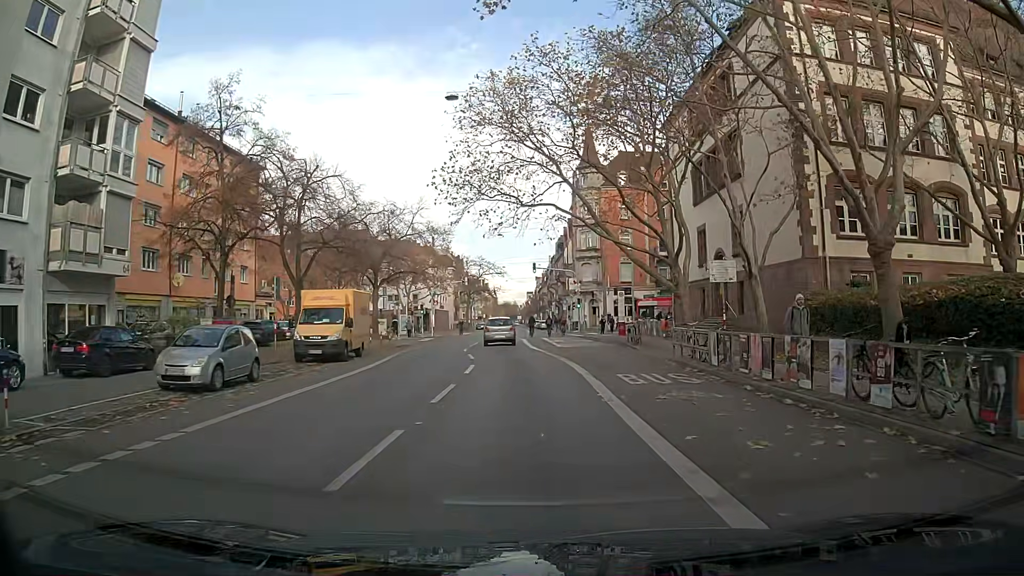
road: secondary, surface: asphalt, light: Day
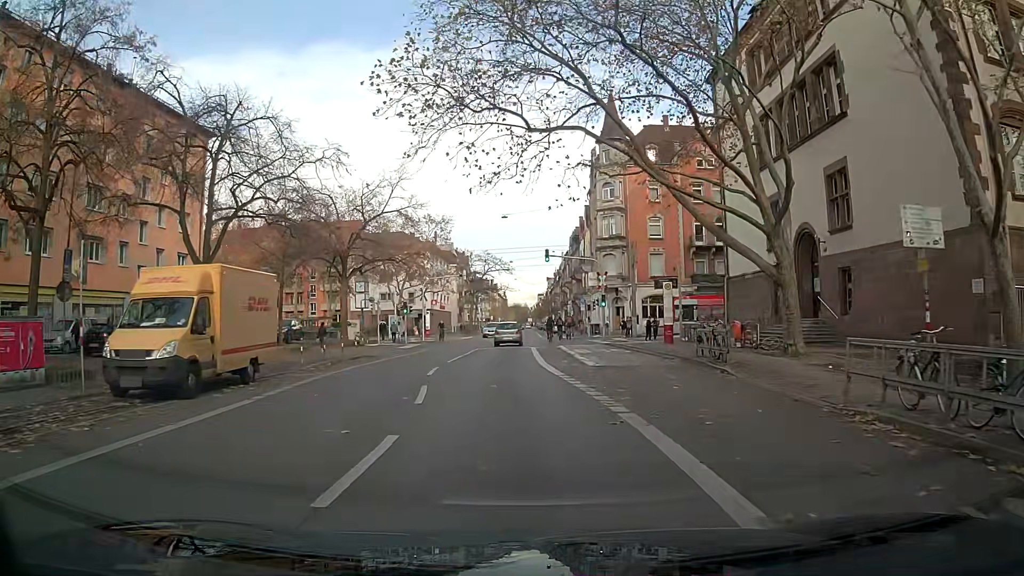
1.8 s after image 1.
(0.0, +12.8) m; -1°
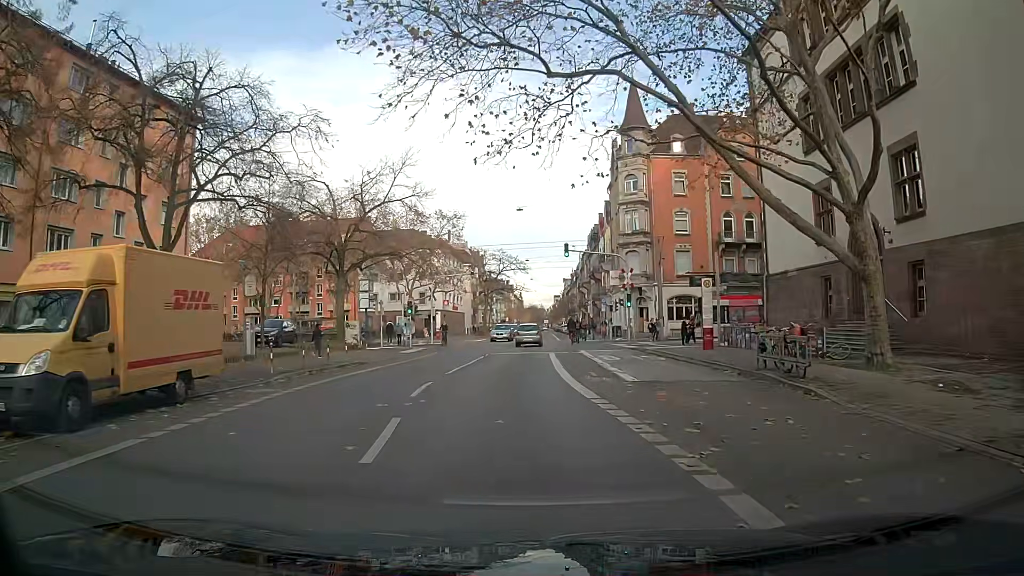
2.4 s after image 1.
(0.0, +4.5) m; -1°
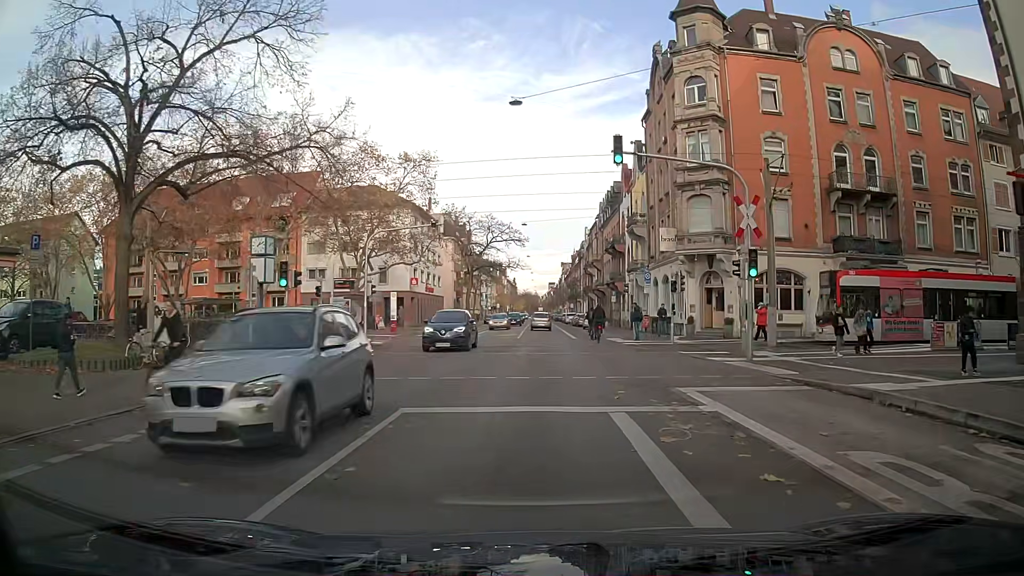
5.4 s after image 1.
(-0.1, +23.2) m; +1°
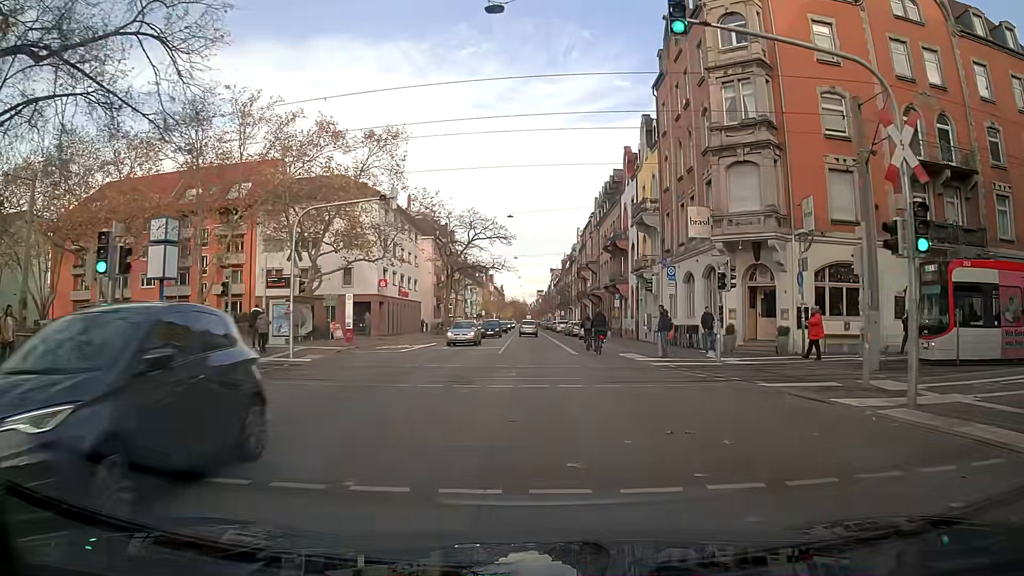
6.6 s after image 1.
(+0.1, +9.4) m; +1°
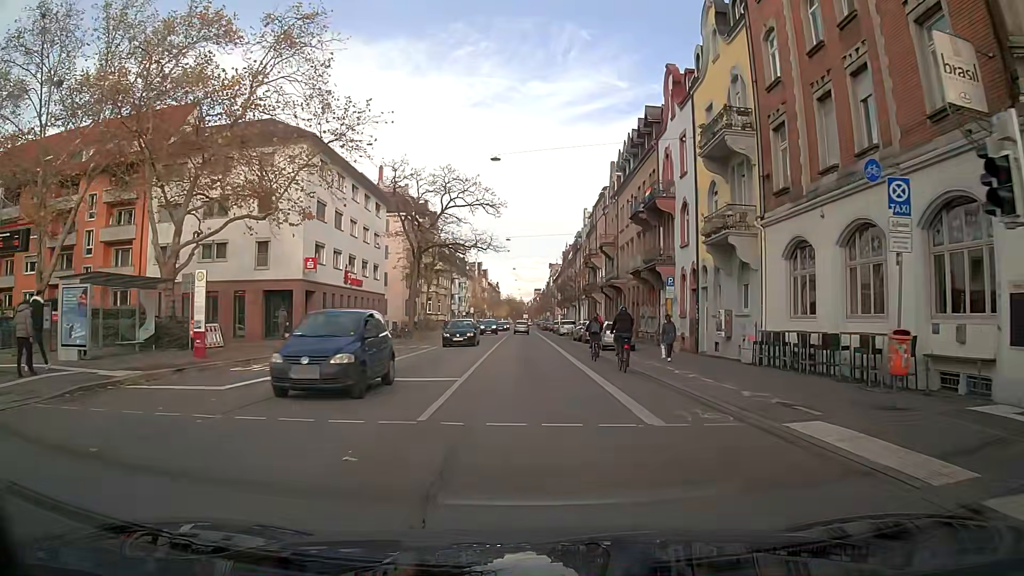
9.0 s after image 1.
(0.0, +19.0) m; 0°
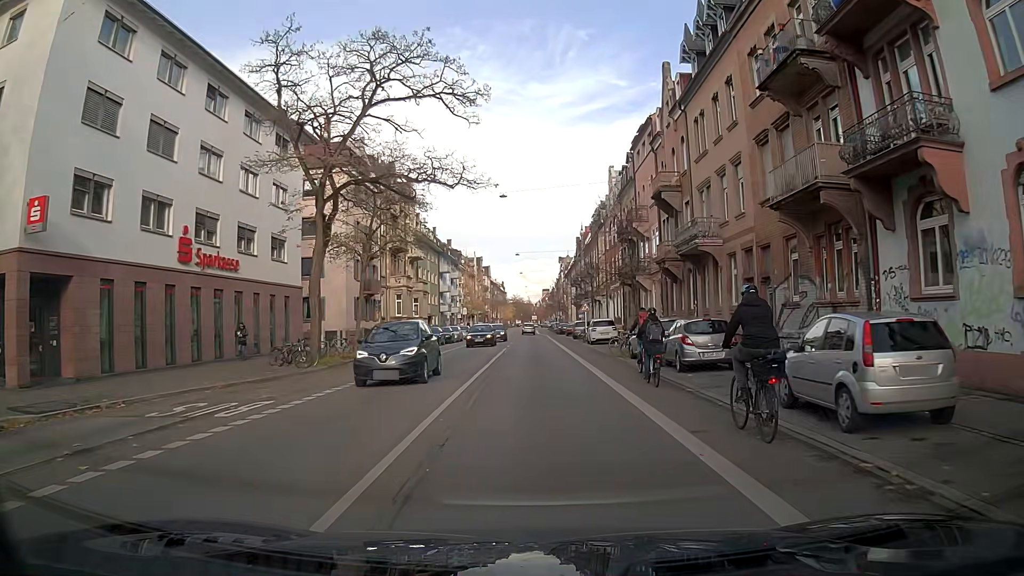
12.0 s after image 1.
(-0.1, +25.5) m; 0°
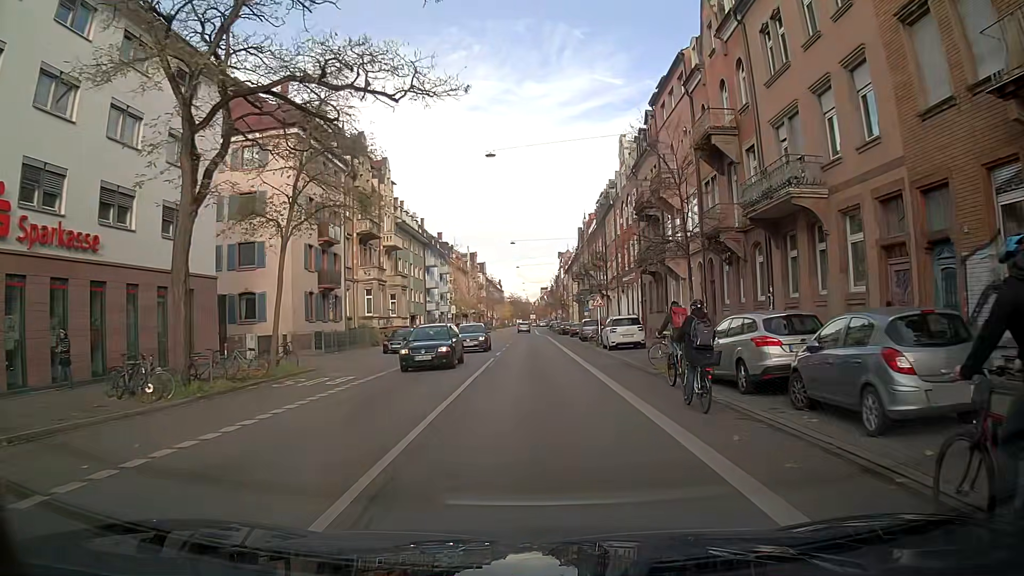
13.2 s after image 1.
(0.0, +11.0) m; 0°
(0, +10) (0, +20) (0, +30) (0, +40) (0, +50) (0, +60) (0, +70) (-1, +80) (-1, +90) (-1, +100) m
